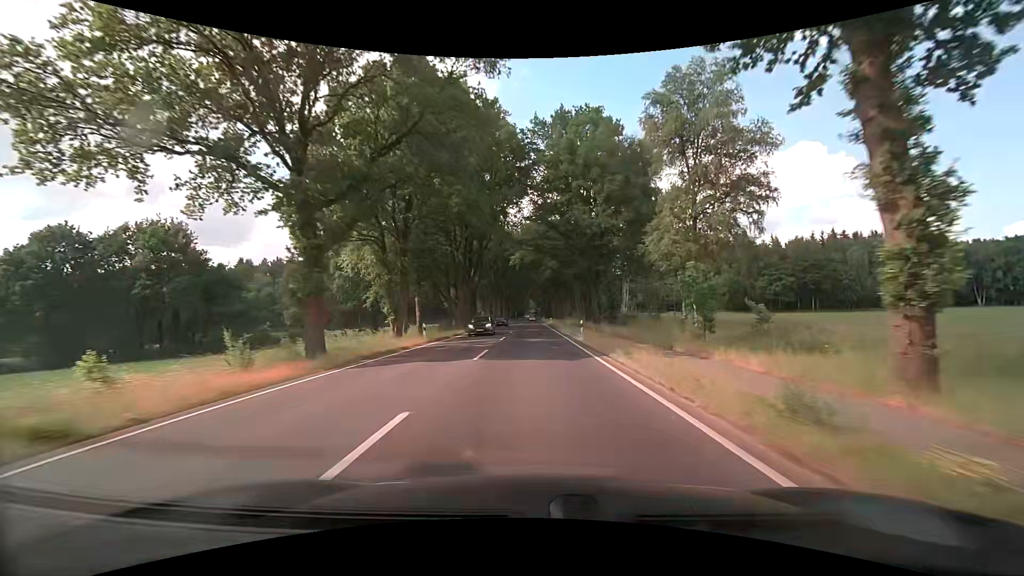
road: primary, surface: asphalt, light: Day
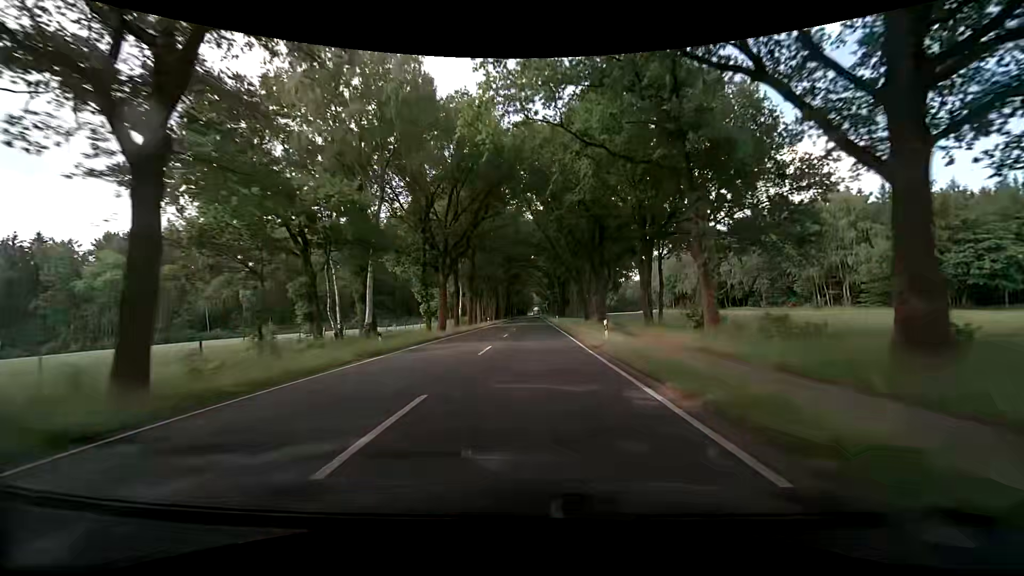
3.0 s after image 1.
(-0.1, +60.7) m; 0°
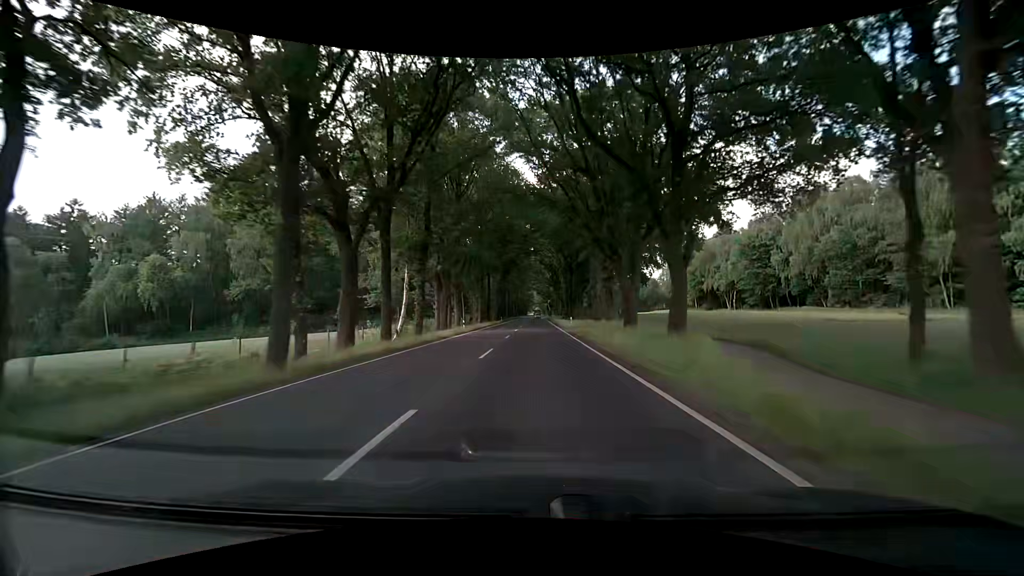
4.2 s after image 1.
(-0.1, +26.0) m; 0°
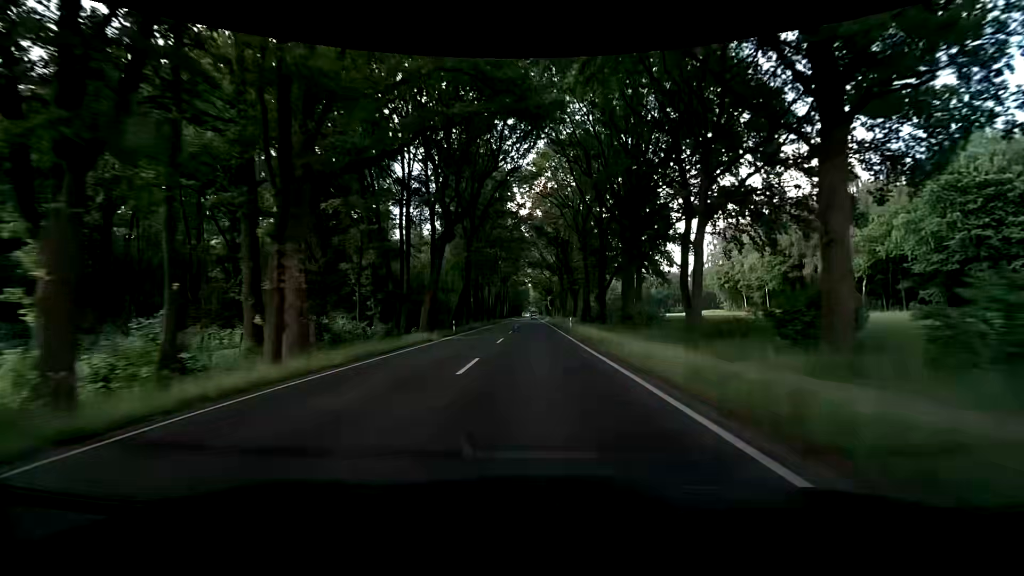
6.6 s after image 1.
(+0.2, +53.6) m; 0°
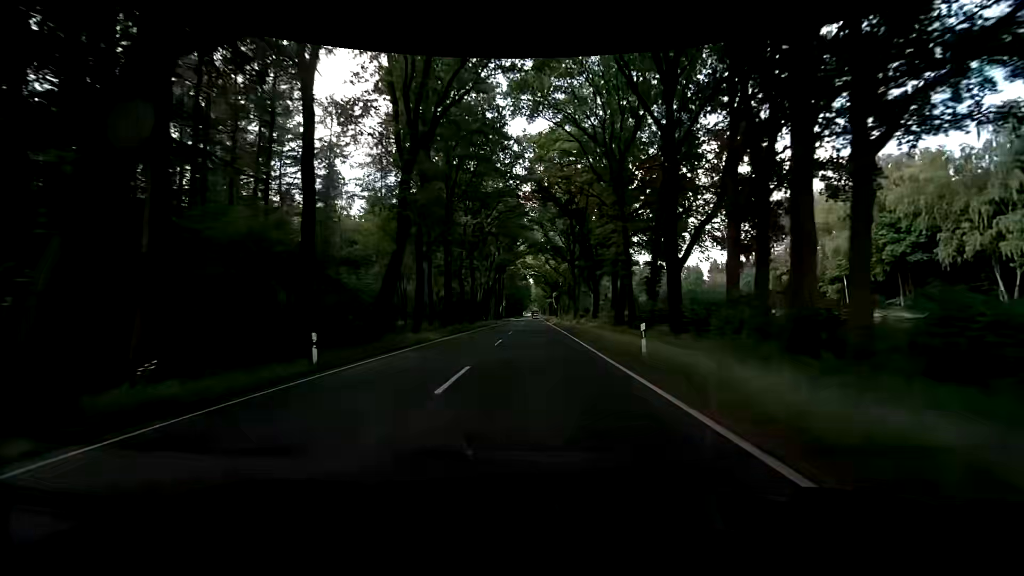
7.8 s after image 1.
(-0.1, +27.5) m; 0°
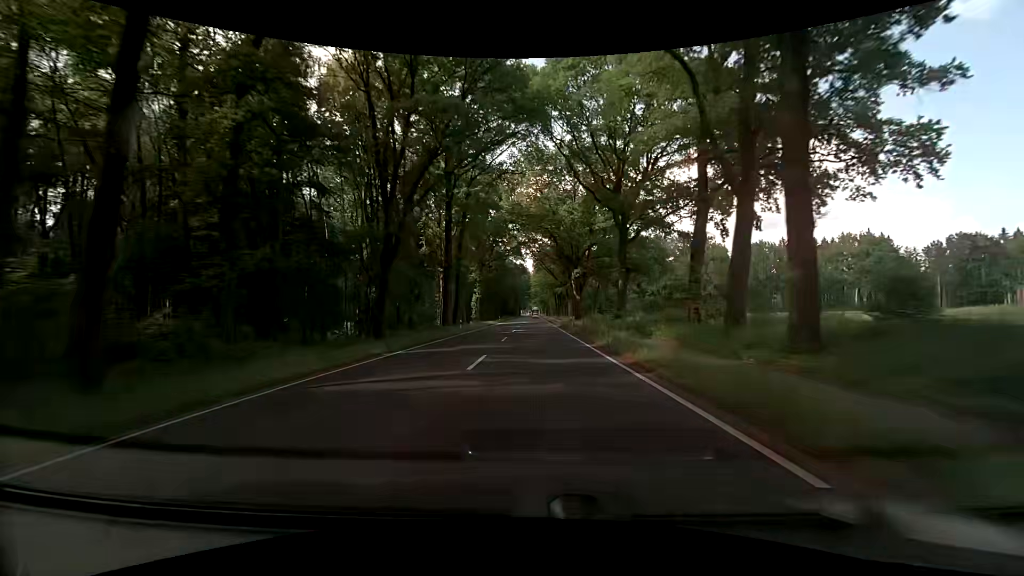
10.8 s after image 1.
(-0.1, +70.9) m; 0°
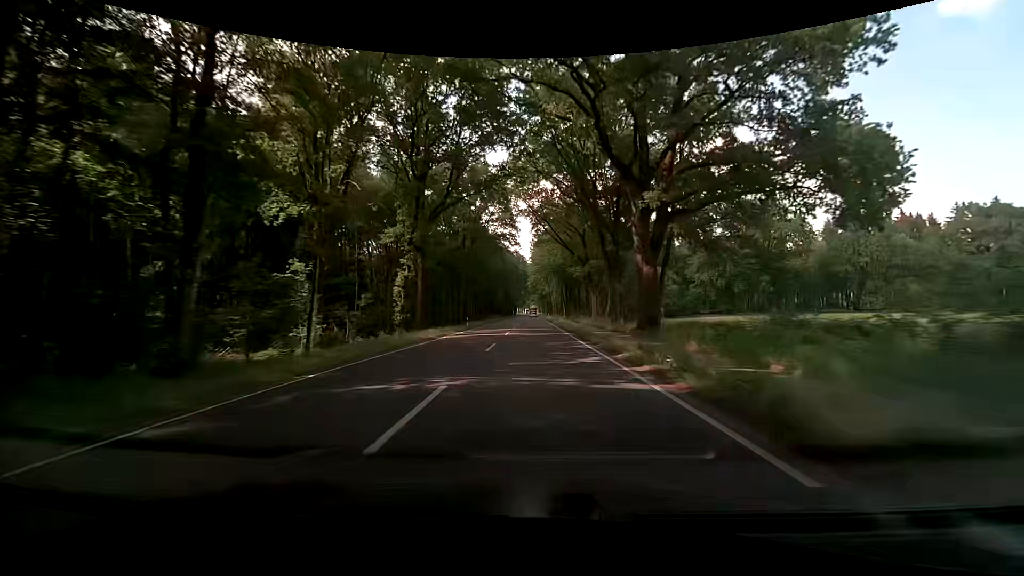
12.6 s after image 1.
(+0.3, +44.1) m; +1°
